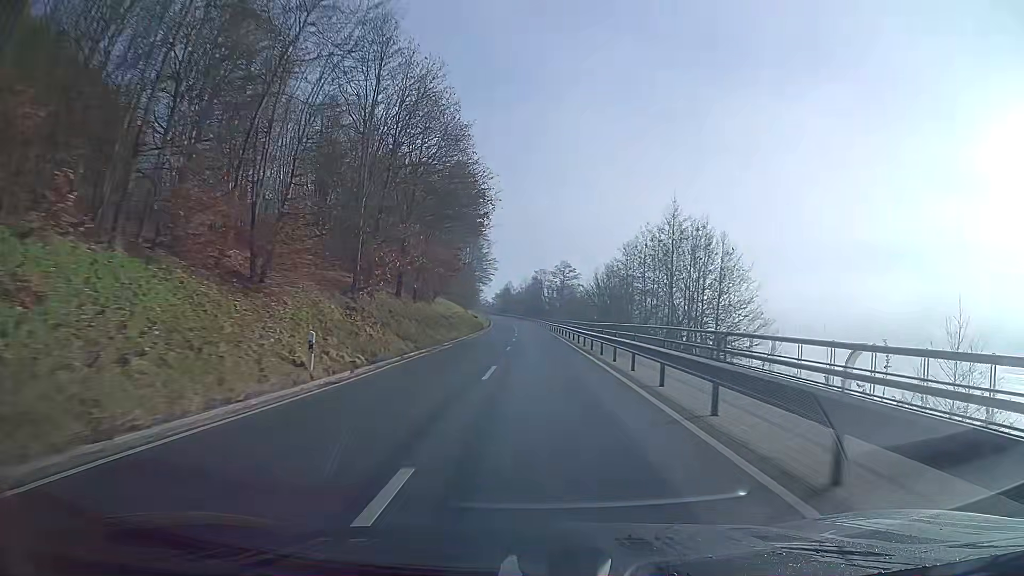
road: secondary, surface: asphalt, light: Day
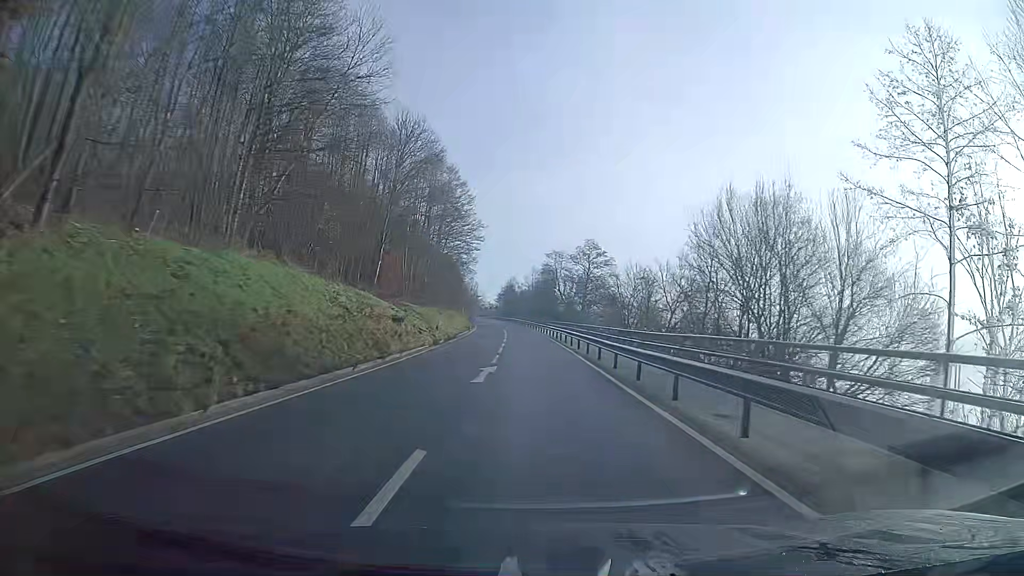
(-0.1, +49.6) m; -1°
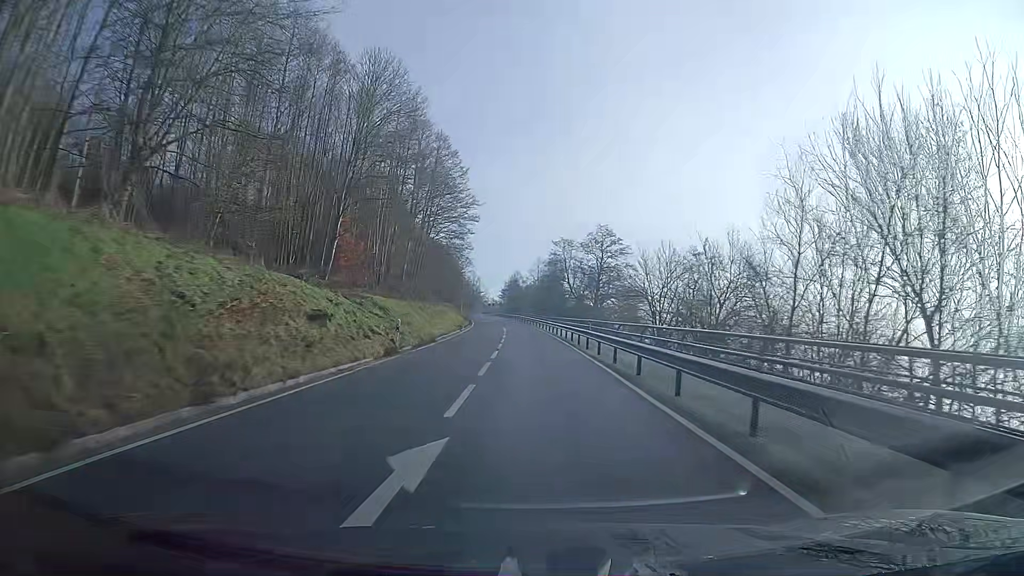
(-0.1, +12.4) m; 0°
